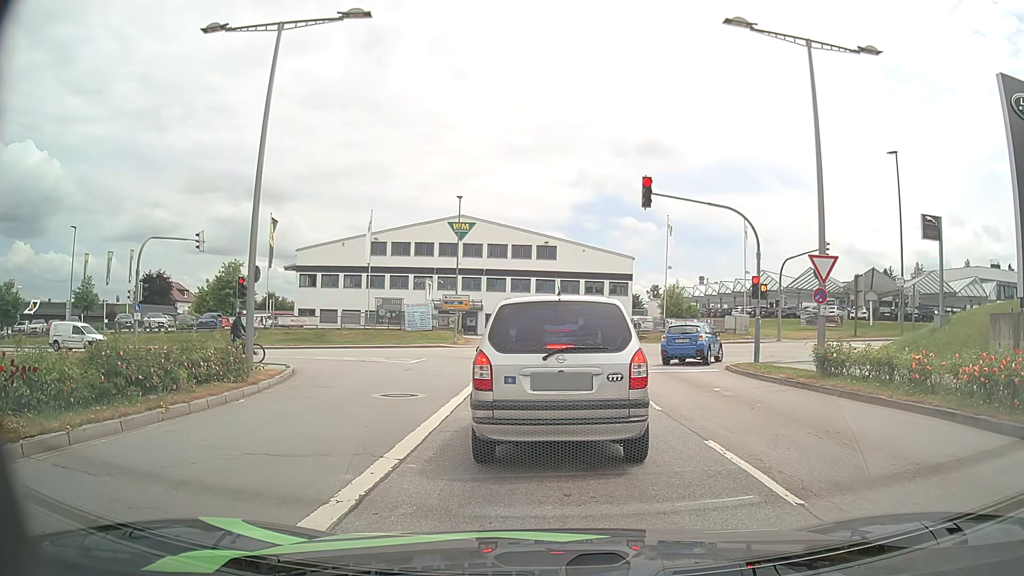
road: secondary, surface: asphalt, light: Day
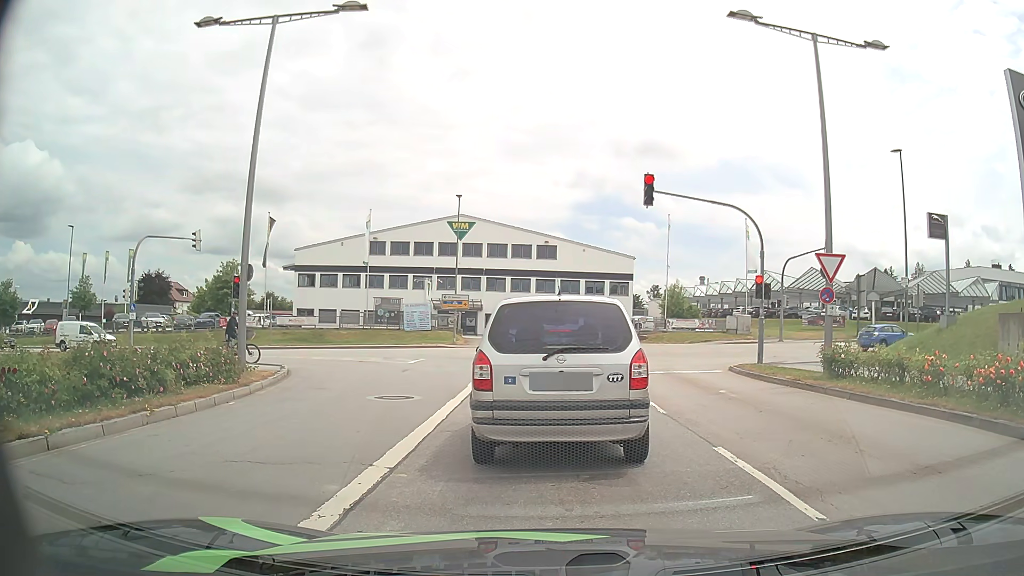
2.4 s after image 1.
(0.0, +0.5) m; 0°
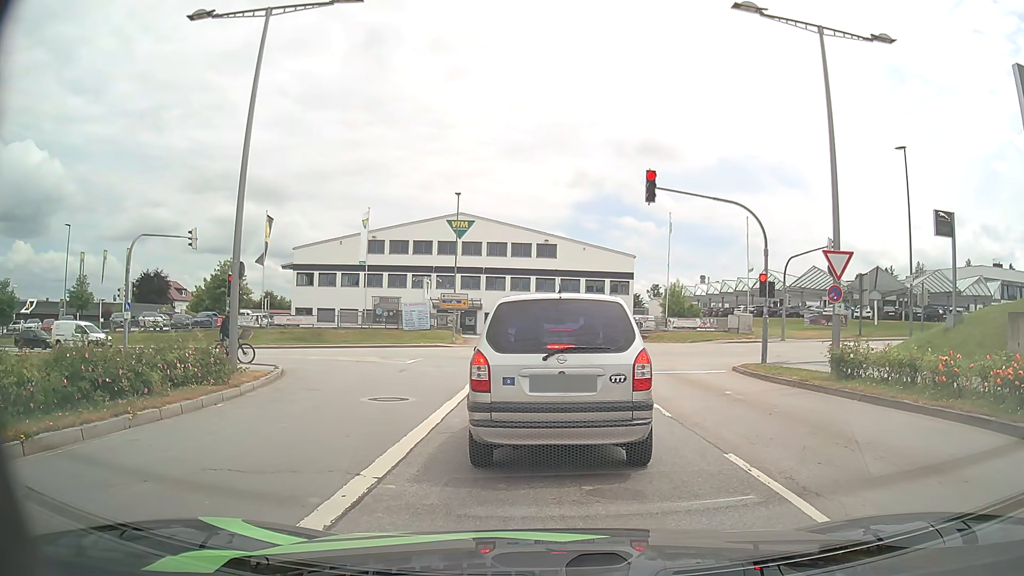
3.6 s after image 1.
(0.0, +0.4) m; 0°
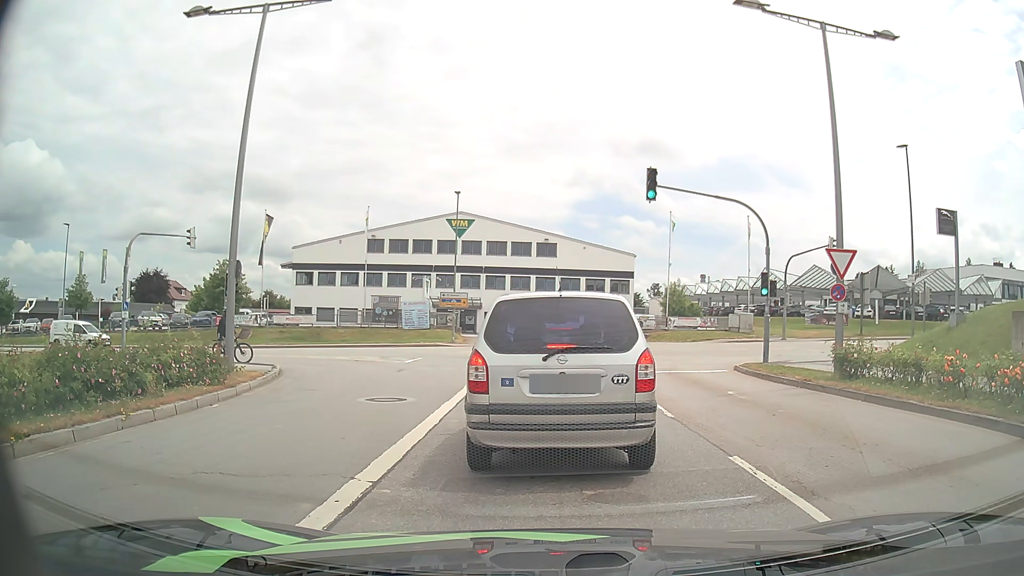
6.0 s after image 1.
(0.0, +0.3) m; 0°
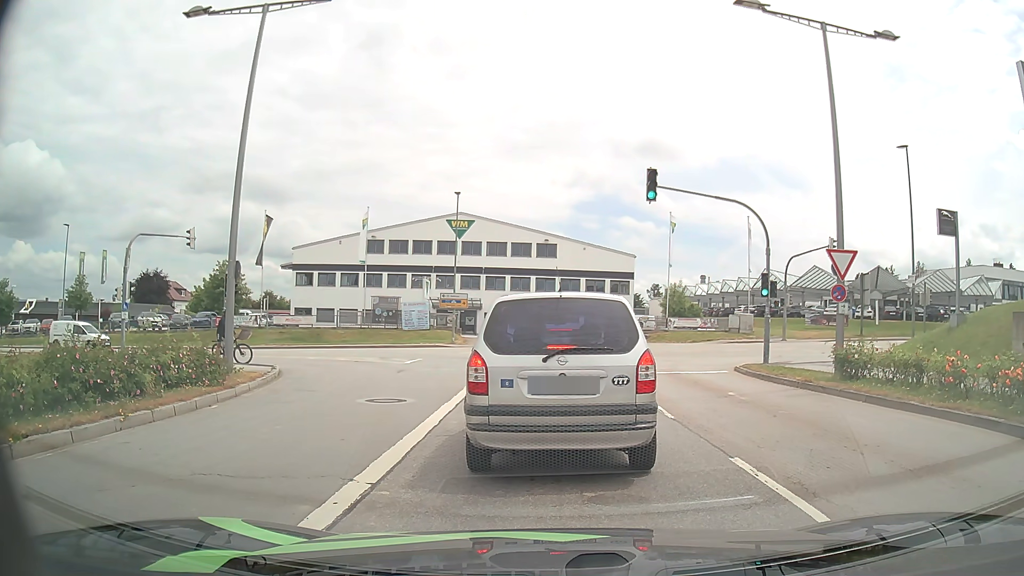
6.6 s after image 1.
(0.0, 0.0) m; 0°
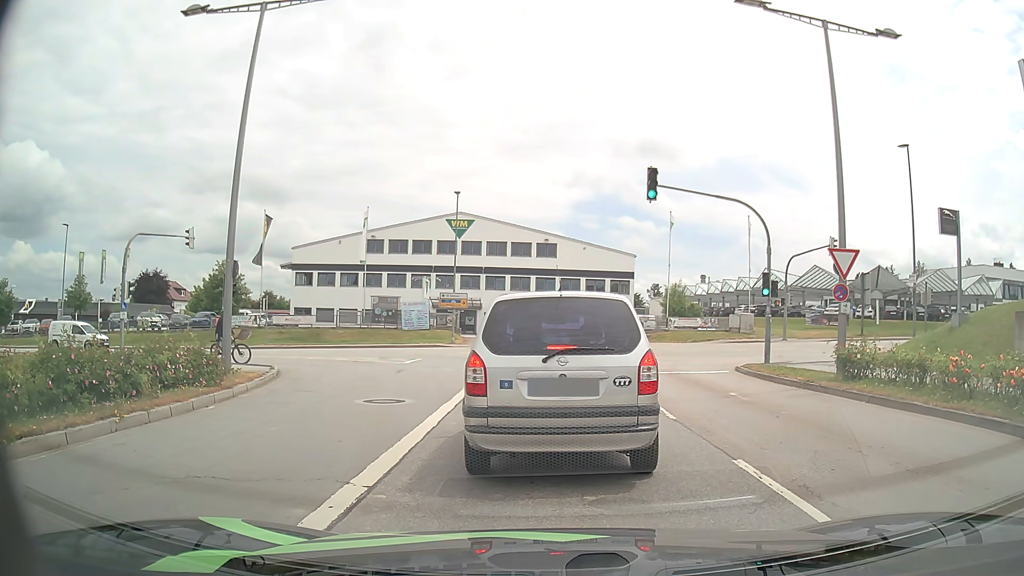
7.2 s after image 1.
(0.0, +0.1) m; 0°
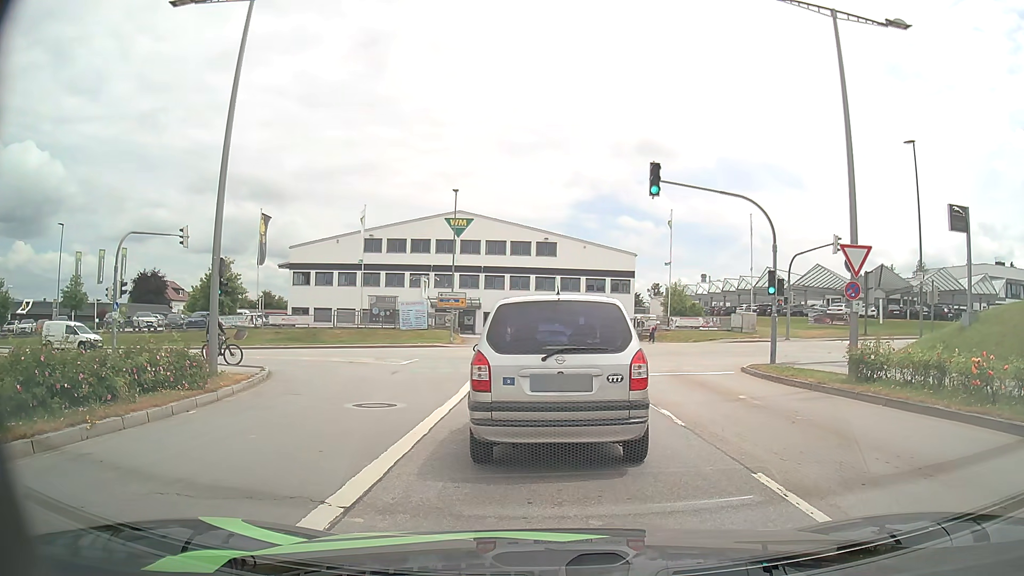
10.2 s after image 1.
(0.0, +0.7) m; 0°
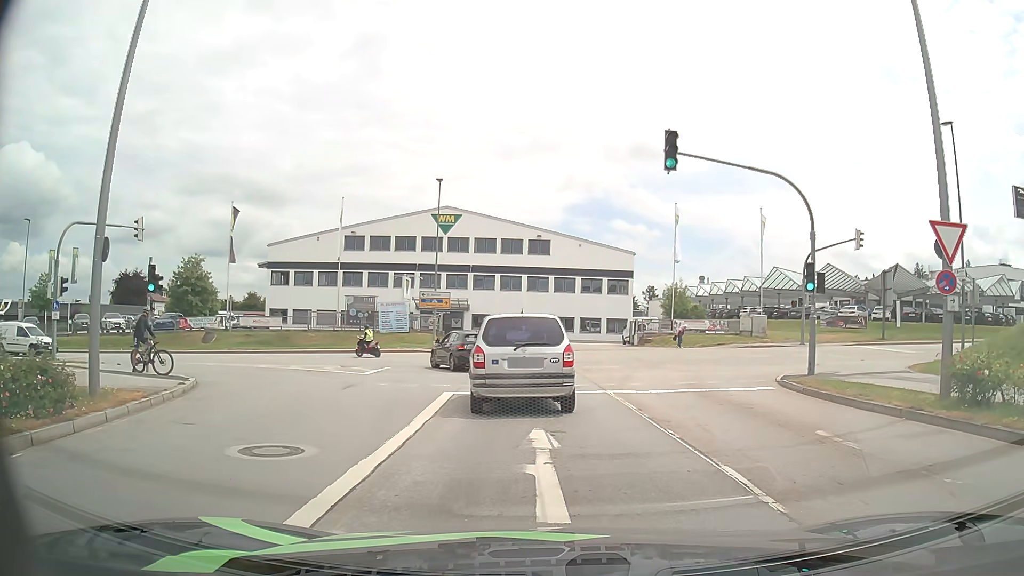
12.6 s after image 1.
(-0.1, +4.5) m; -2°
(0, +10) (-1, +20) (-6, +29) (-13, +35) (-23, +38) (-33, +38) (-43, +37) (-53, +37) (-63, +36) (-73, +36) m
